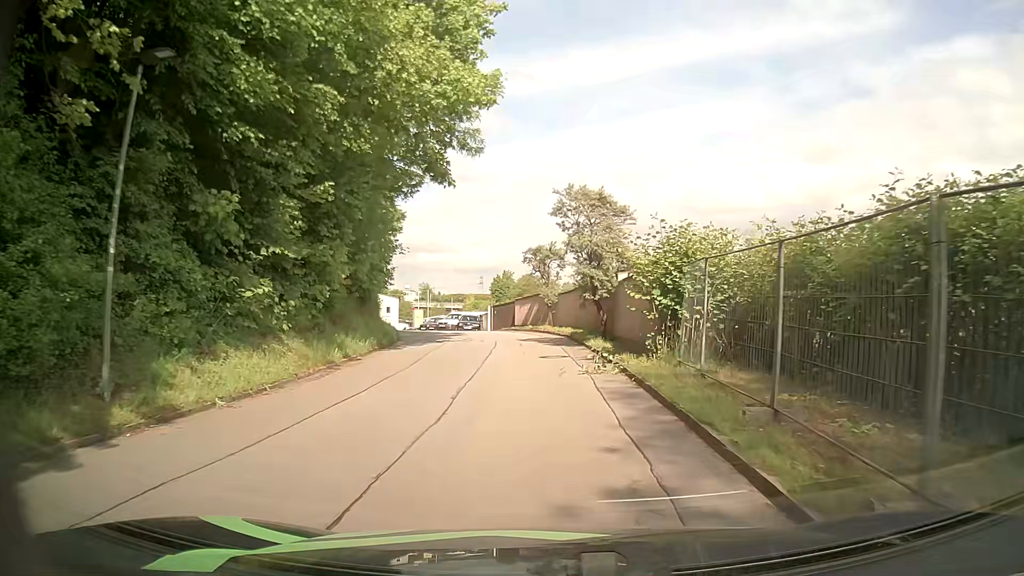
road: residential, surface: asphalt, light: Day
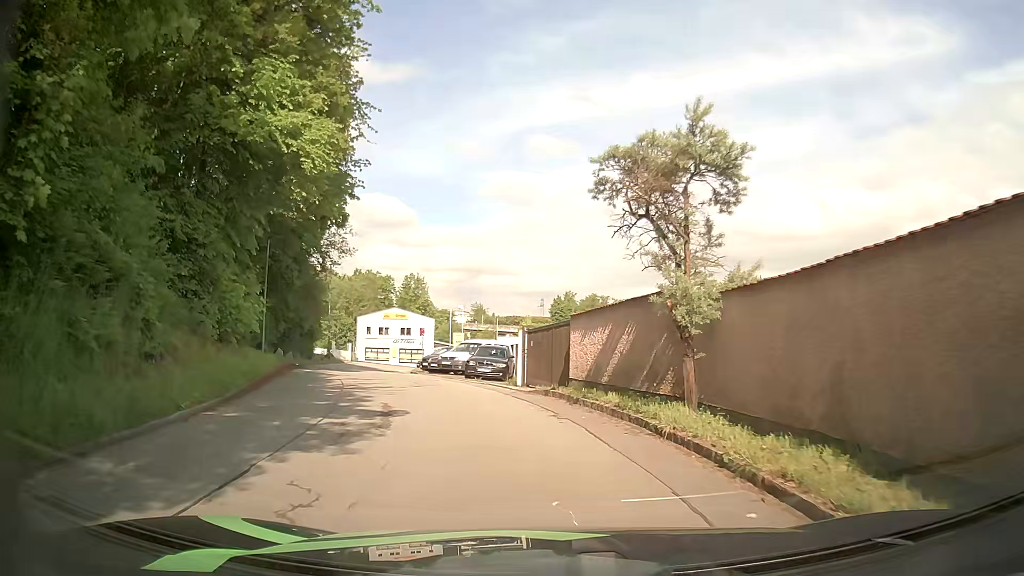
(-0.8, +22.5) m; -5°
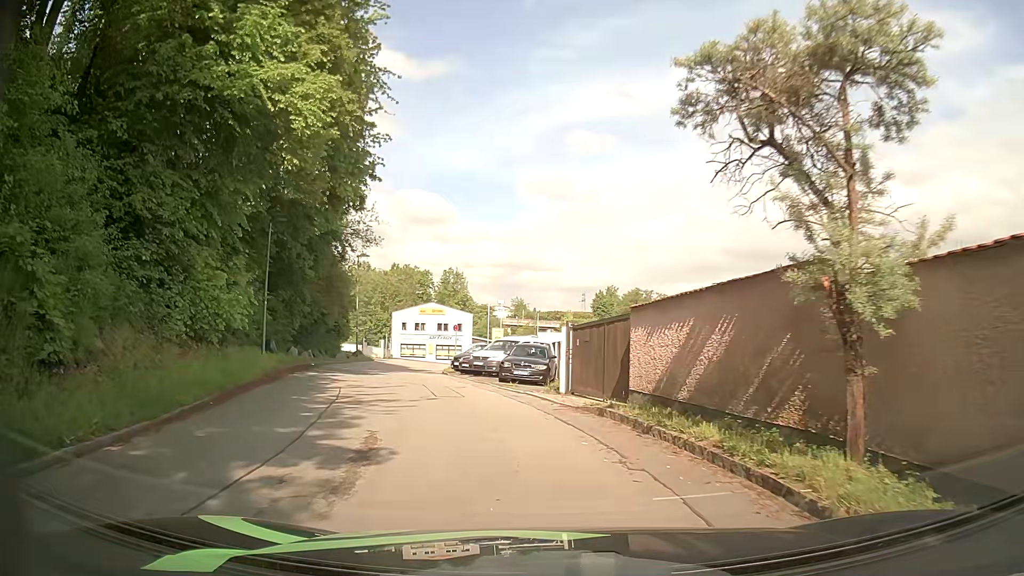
(-0.1, +3.8) m; -4°
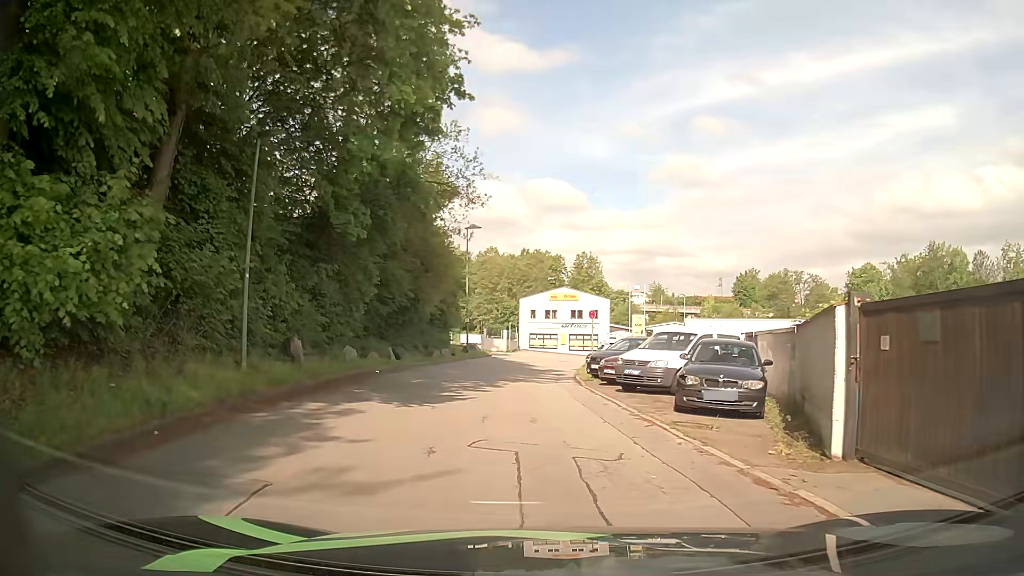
(-1.0, +10.7) m; -9°
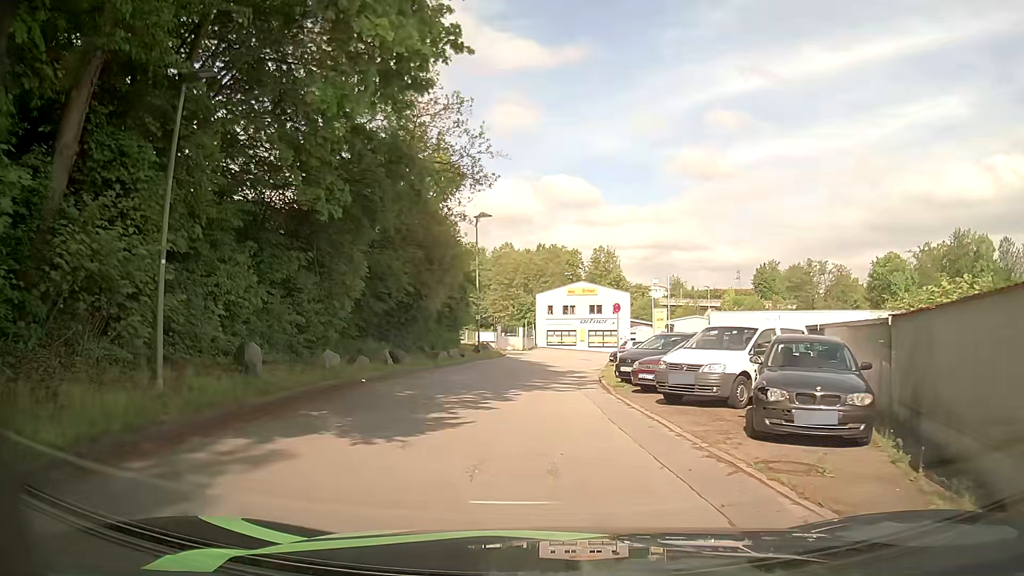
(-0.1, +3.8) m; -3°
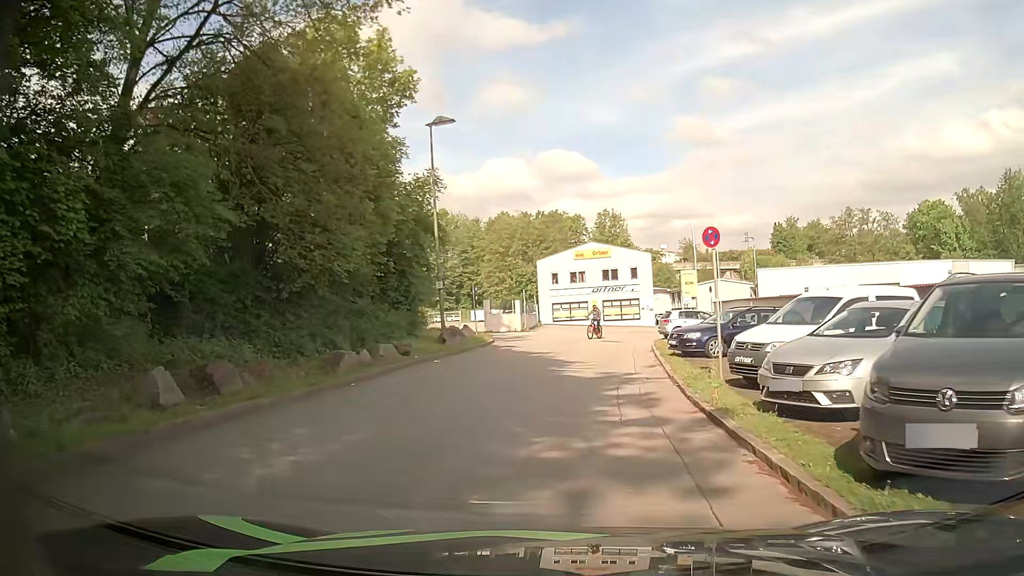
(-0.1, +15.5) m; 0°
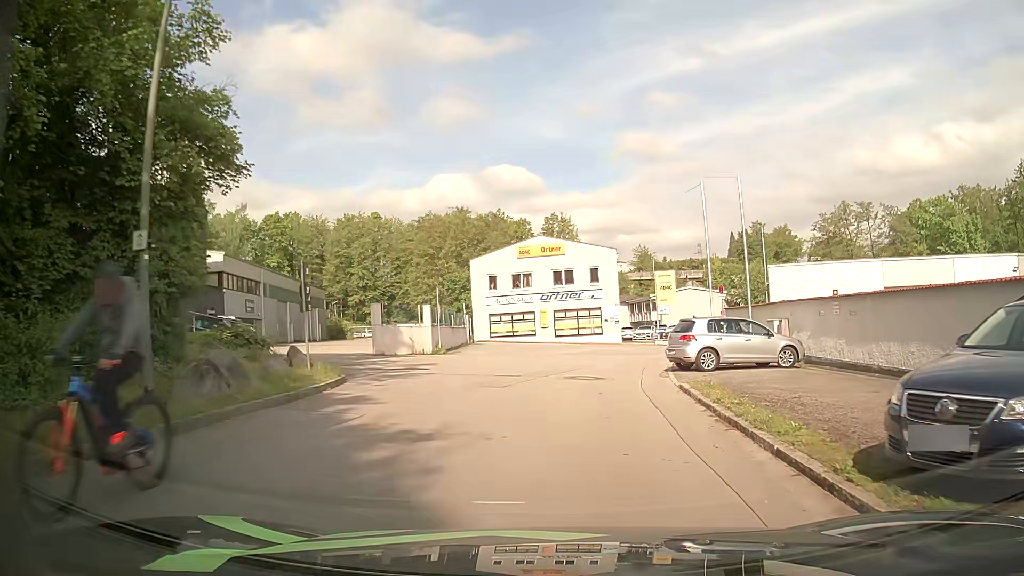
(+0.4, +16.0) m; +4°
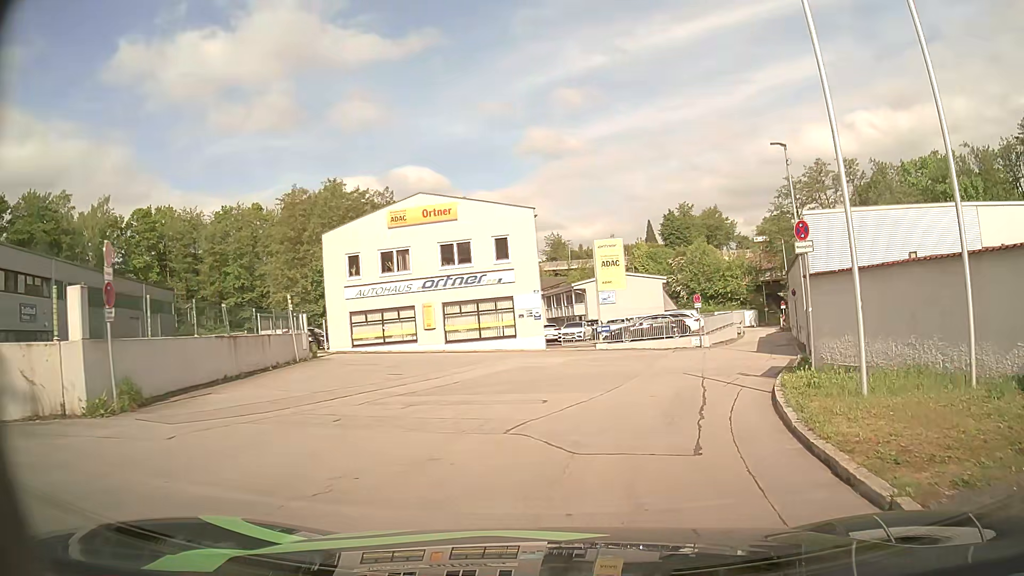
(+0.9, +18.2) m; +8°
